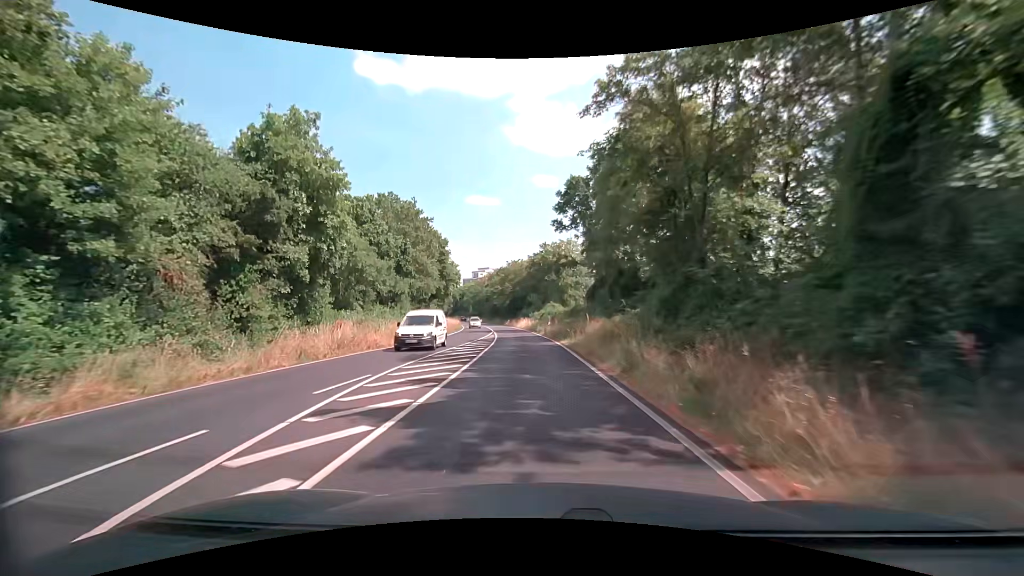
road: primary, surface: asphalt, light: Day
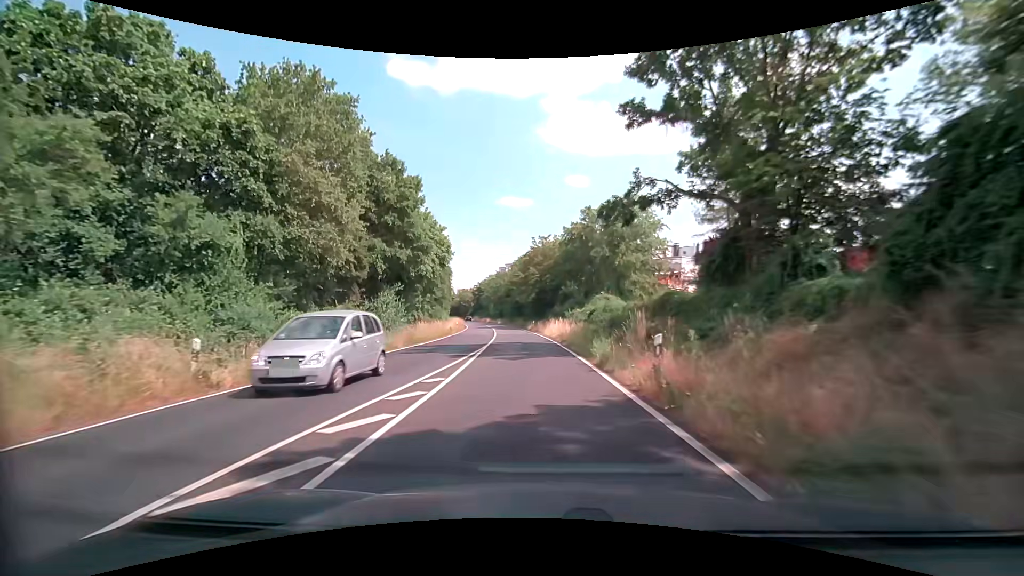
(-1.0, +31.7) m; -4°
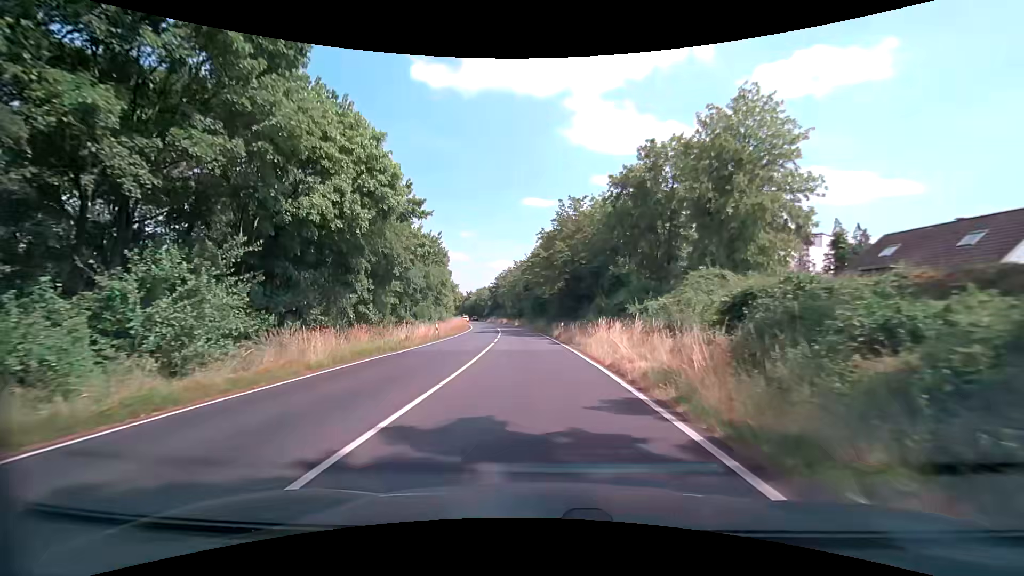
(-0.4, +23.5) m; -3°
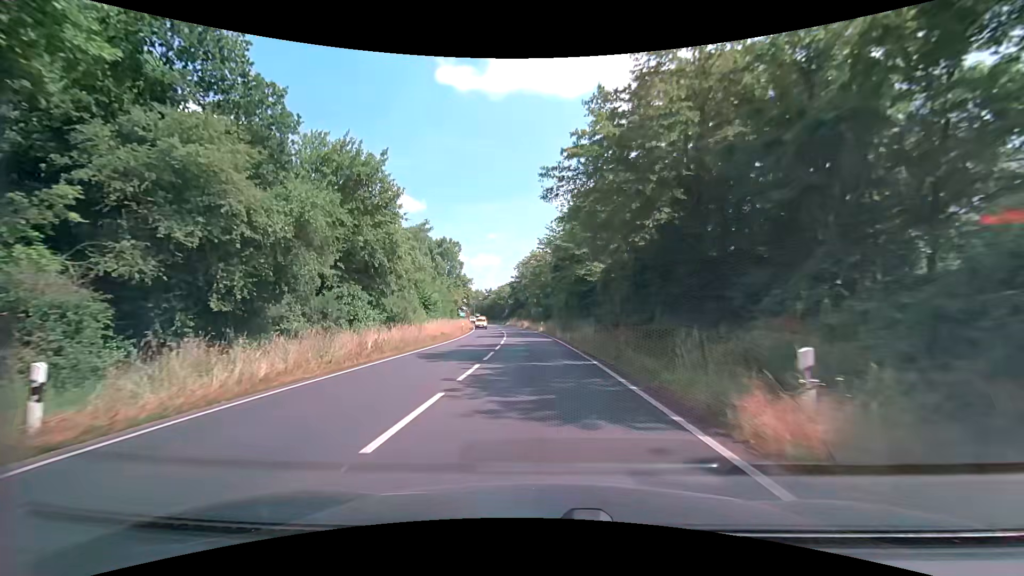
(-0.9, +31.1) m; -4°
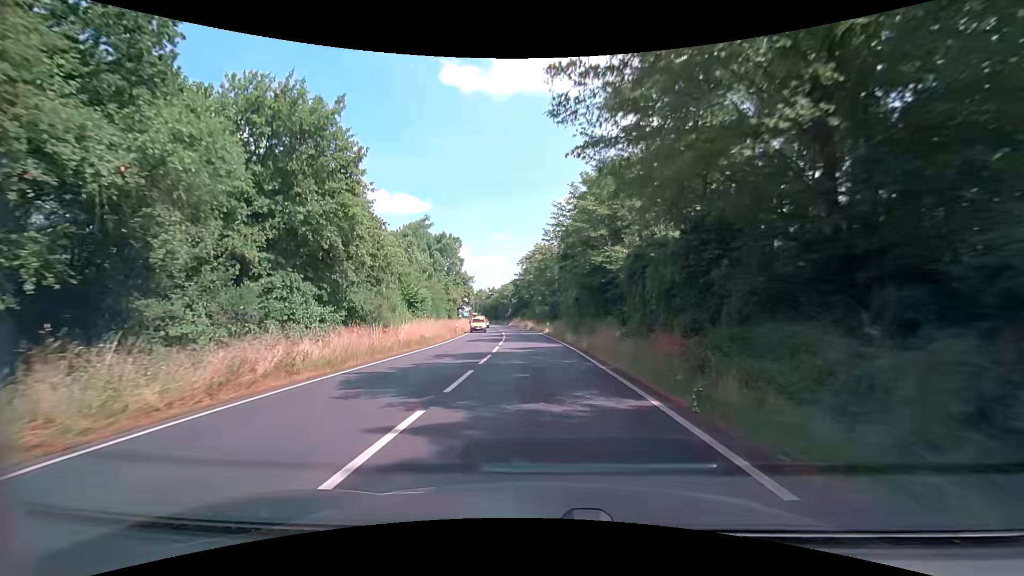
(0.0, +7.8) m; +1°
(0, +10) (-1, +20) (-1, +30) (-2, +40) (-3, +50) (-4, +60) (-5, +70) (-6, +80) (-8, +90) (-10, +99) m
